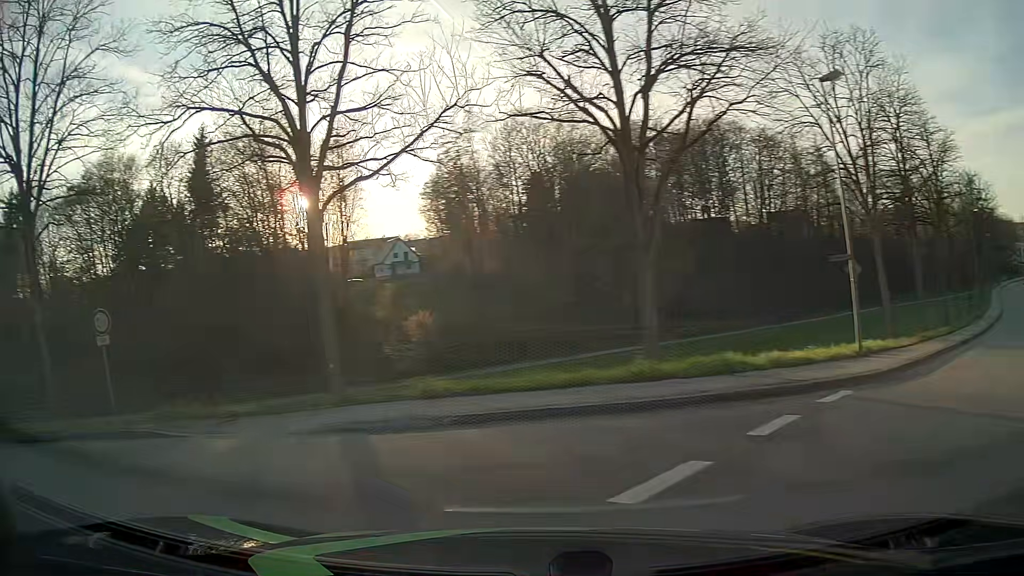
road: unclassified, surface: asphalt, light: Day
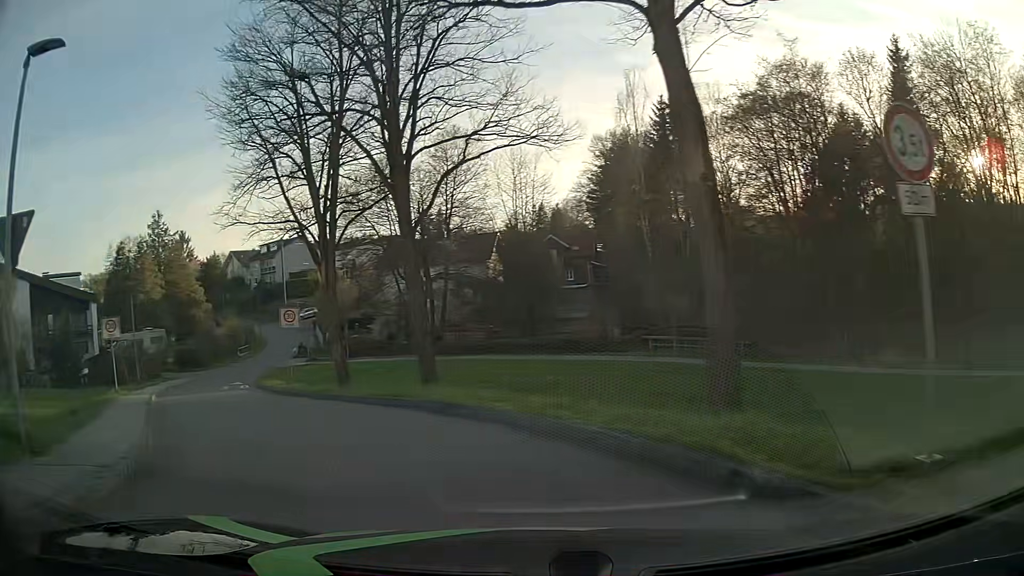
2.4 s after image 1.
(-6.0, +9.5) m; -59°
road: residential
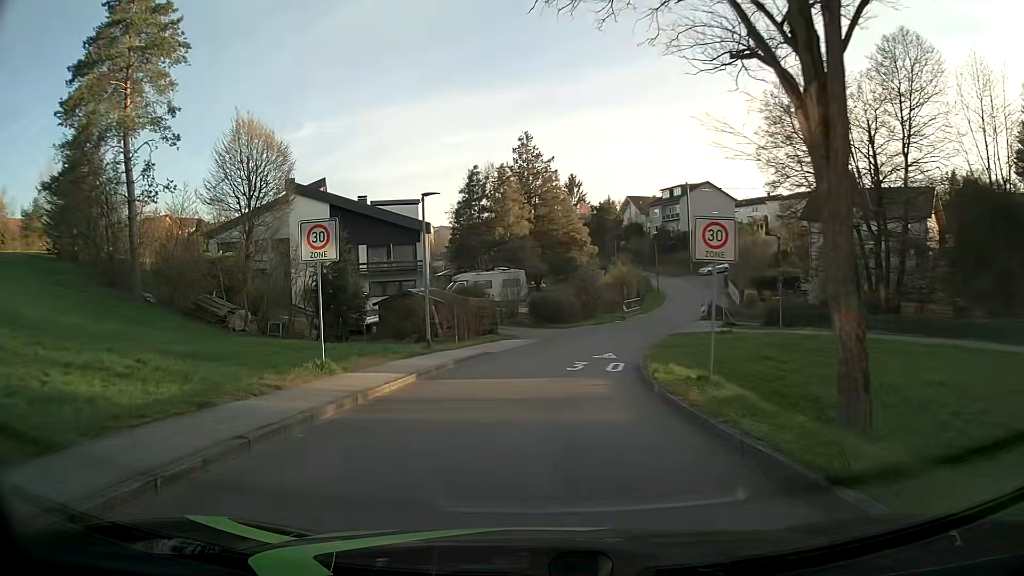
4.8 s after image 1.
(-4.5, +14.6) m; -33°
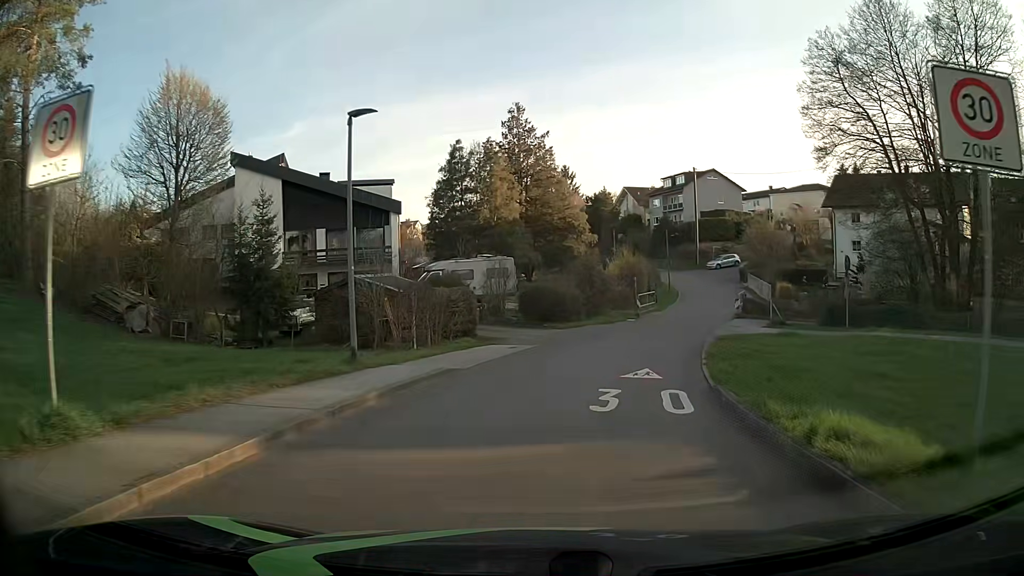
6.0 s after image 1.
(-0.1, +8.7) m; +1°
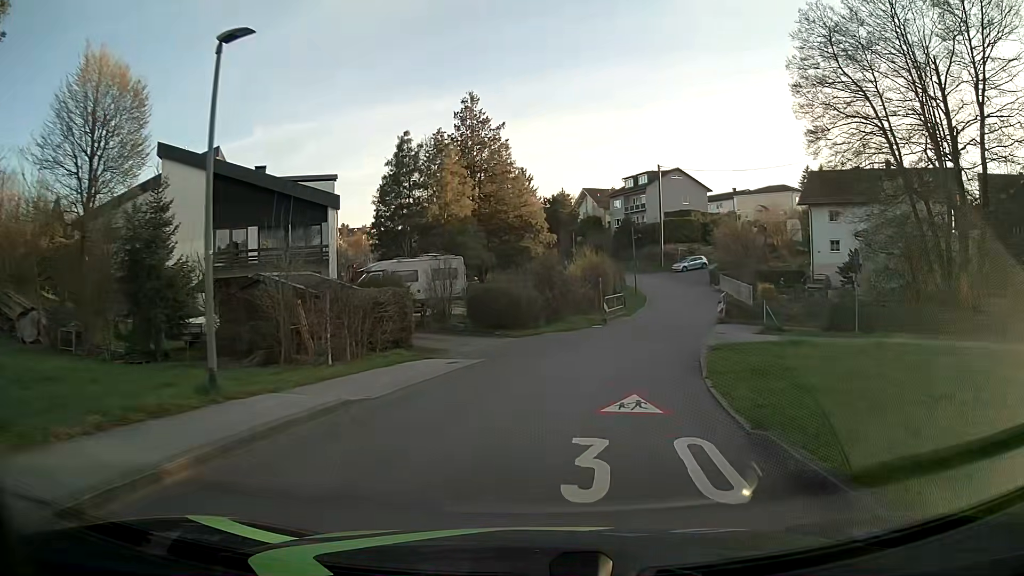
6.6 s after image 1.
(+0.2, +4.5) m; +4°
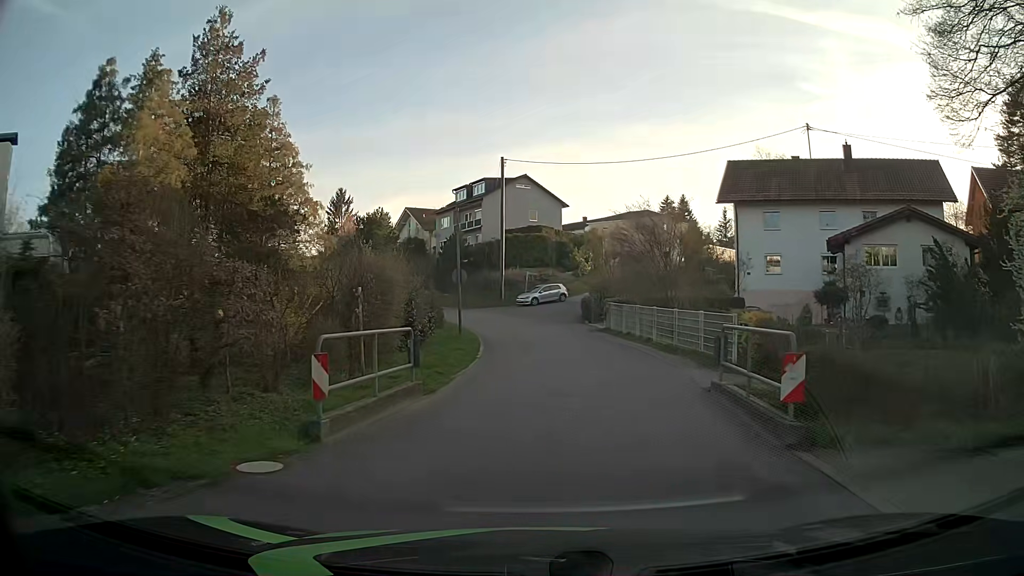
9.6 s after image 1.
(+3.1, +21.9) m; +14°
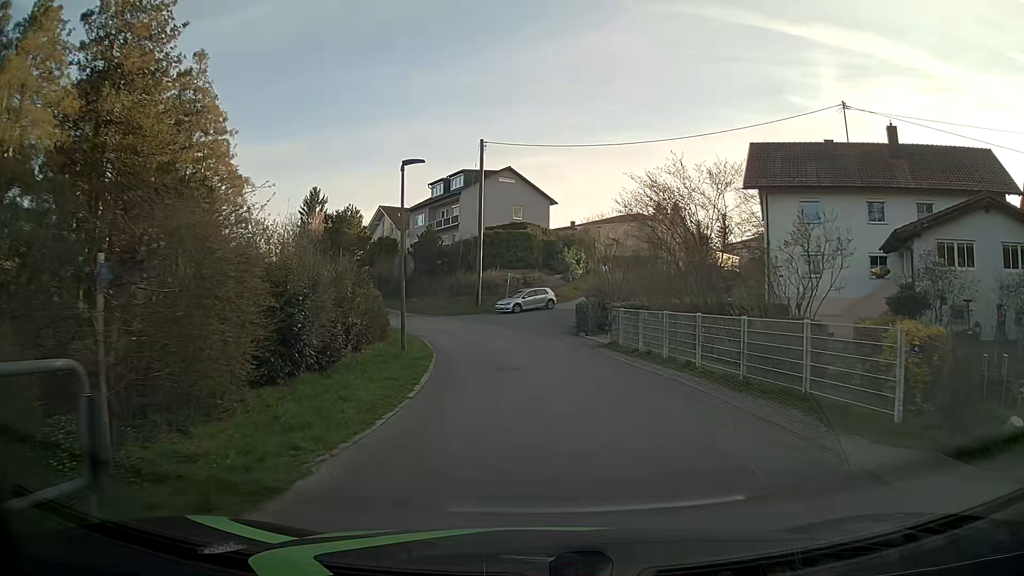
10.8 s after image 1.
(+0.2, +8.2) m; +1°
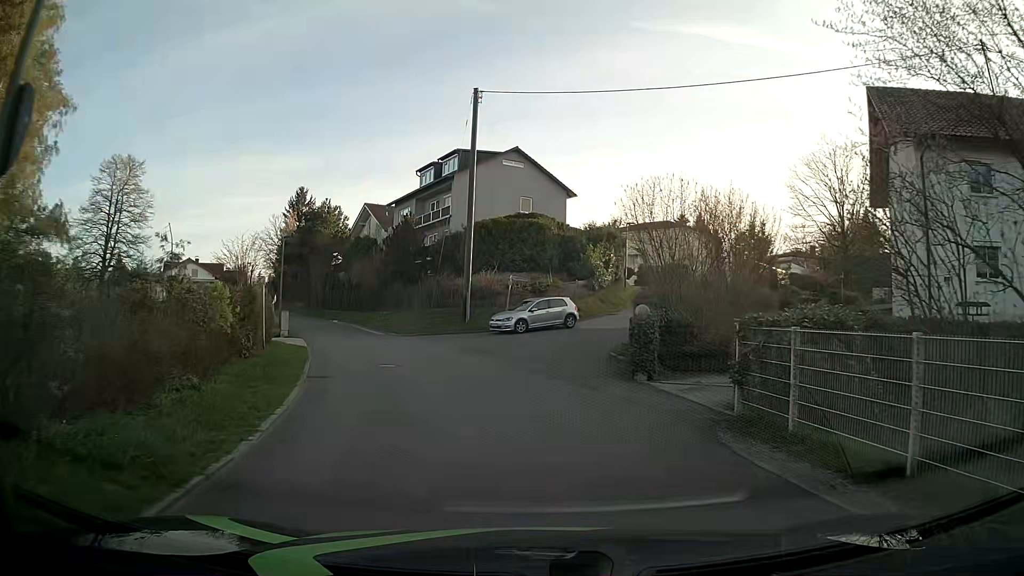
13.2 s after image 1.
(+0.1, +14.1) m; +1°
